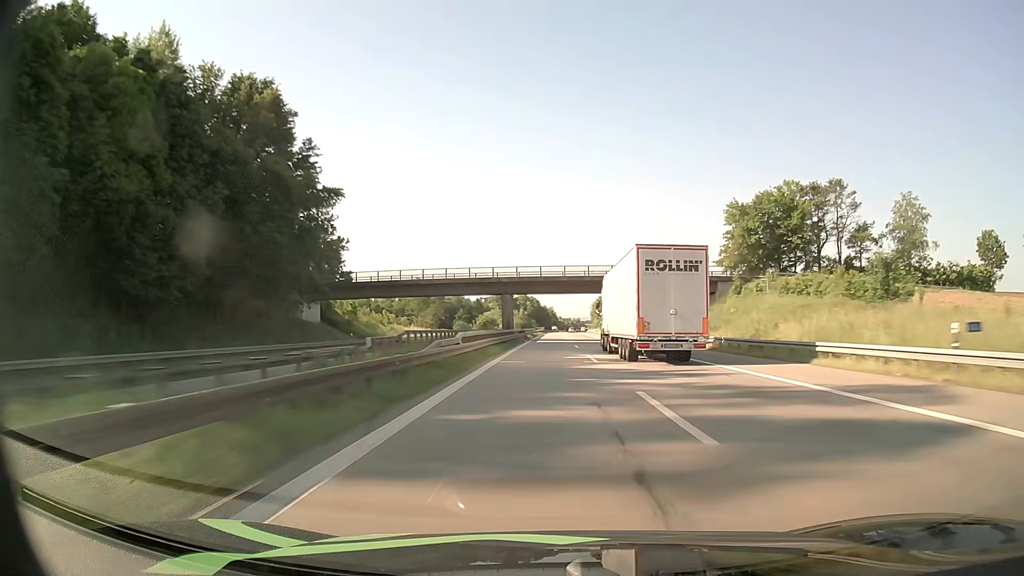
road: motorway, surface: asphalt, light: Day
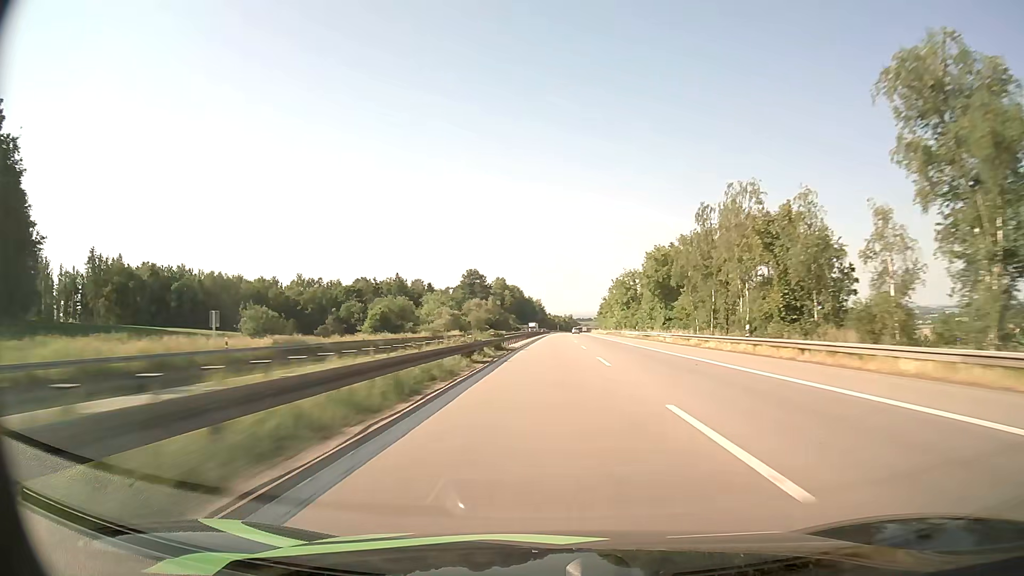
(+1.3, +128.7) m; +1°
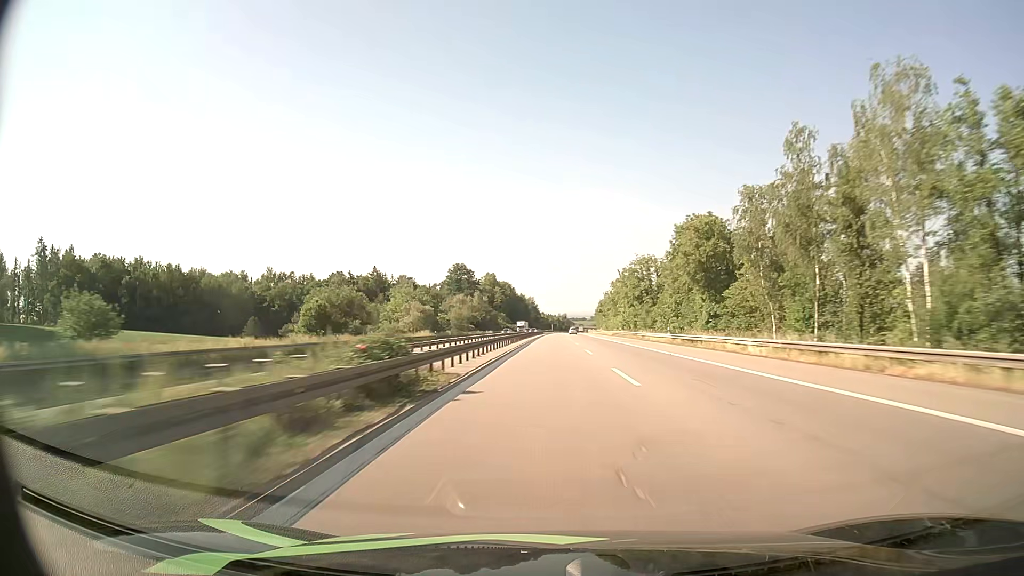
(+0.1, +26.0) m; 0°
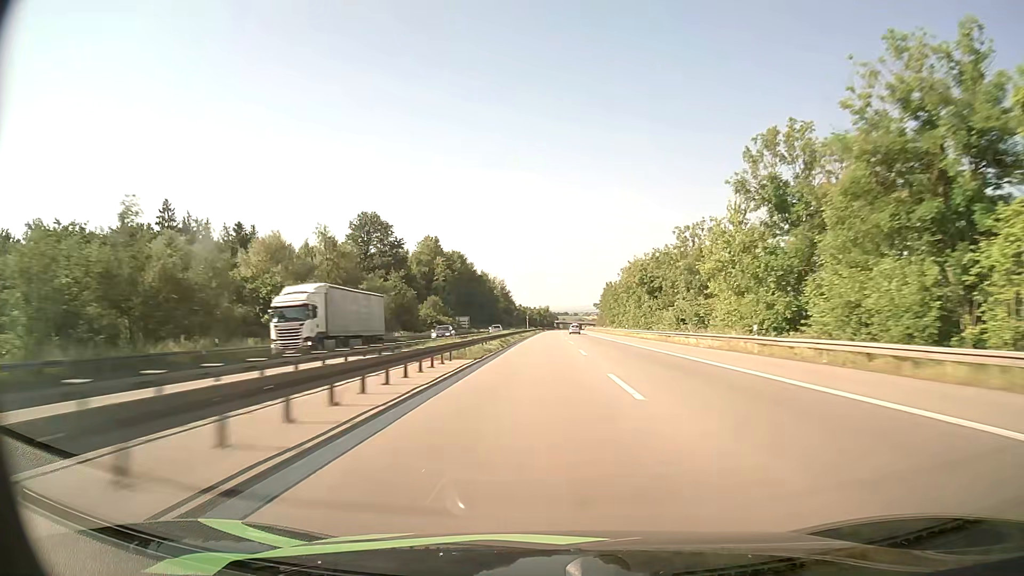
(+2.1, +129.0) m; +2°
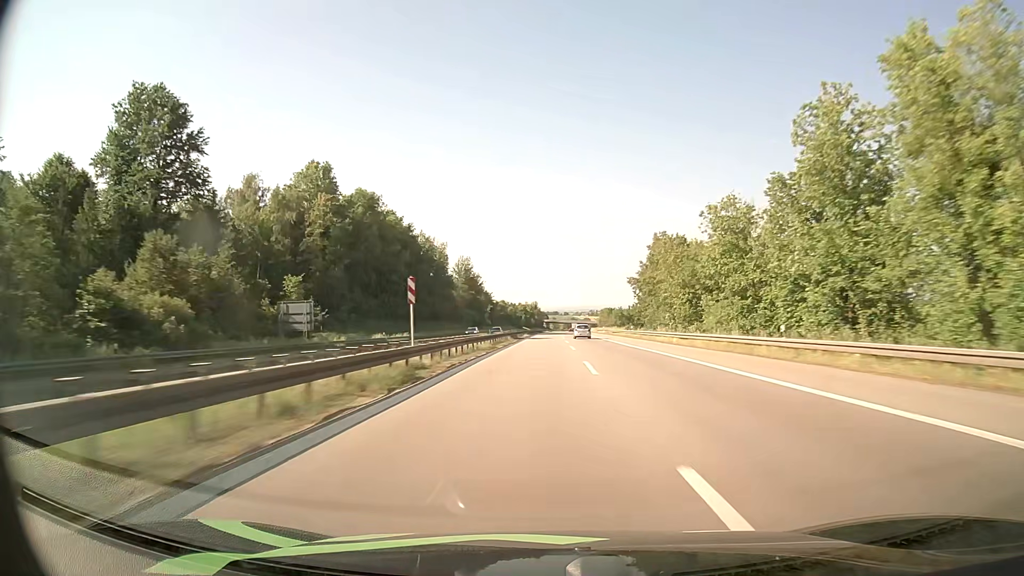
(+1.0, +101.4) m; +1°
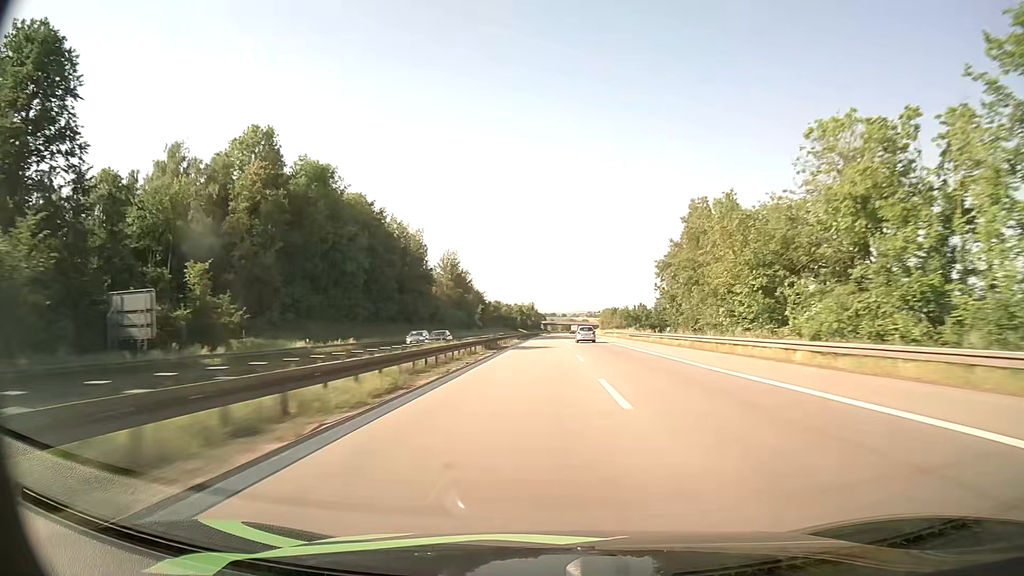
(+0.1, +25.1) m; 0°
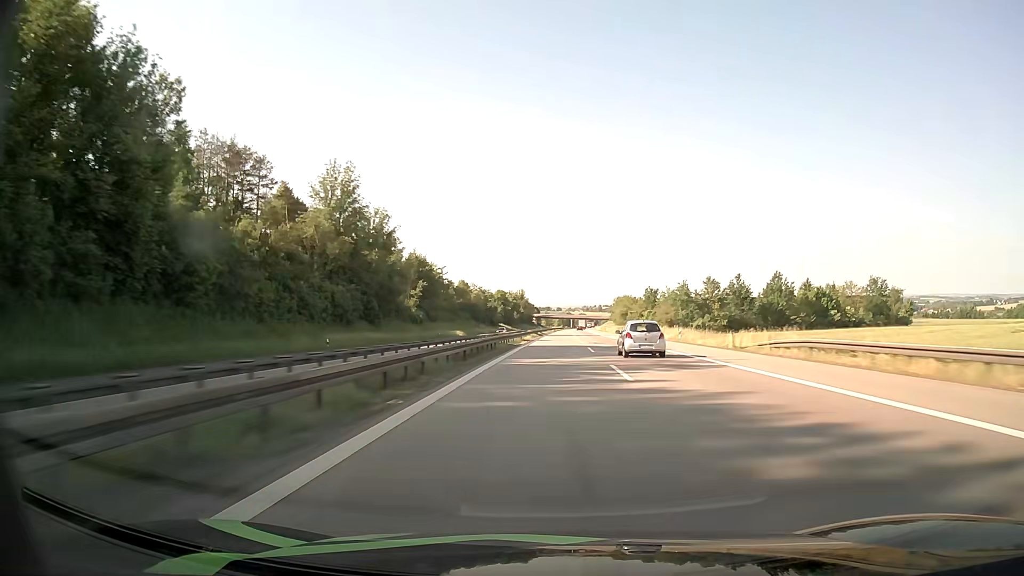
(+0.3, +99.7) m; 0°
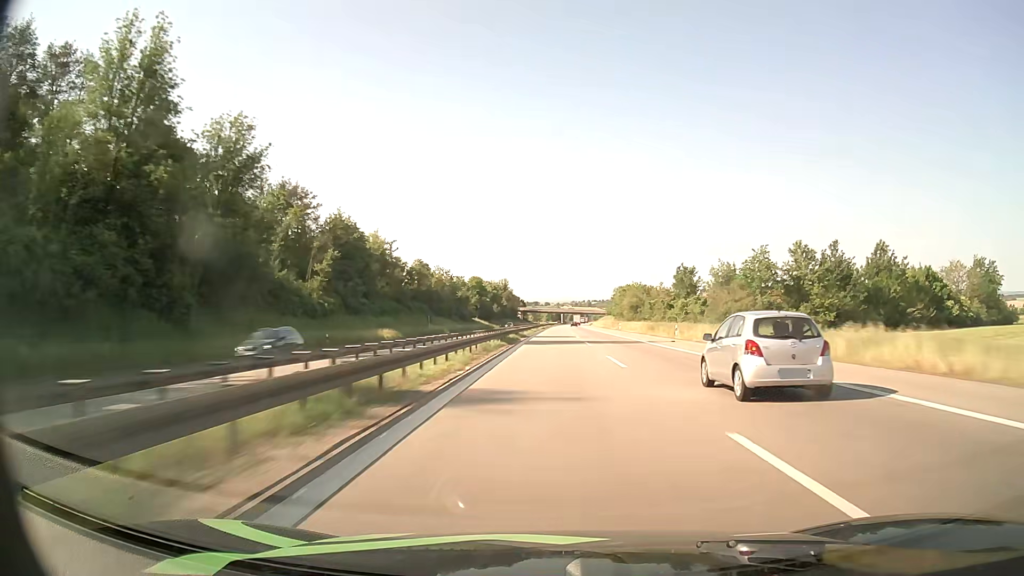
(+0.3, +49.5) m; +1°
(0, +10) (0, +20) (0, +30) (0, +40) (0, +50) (+1, +60) (+1, +70) (+1, +80) (+1, +90) (+1, +100) m
